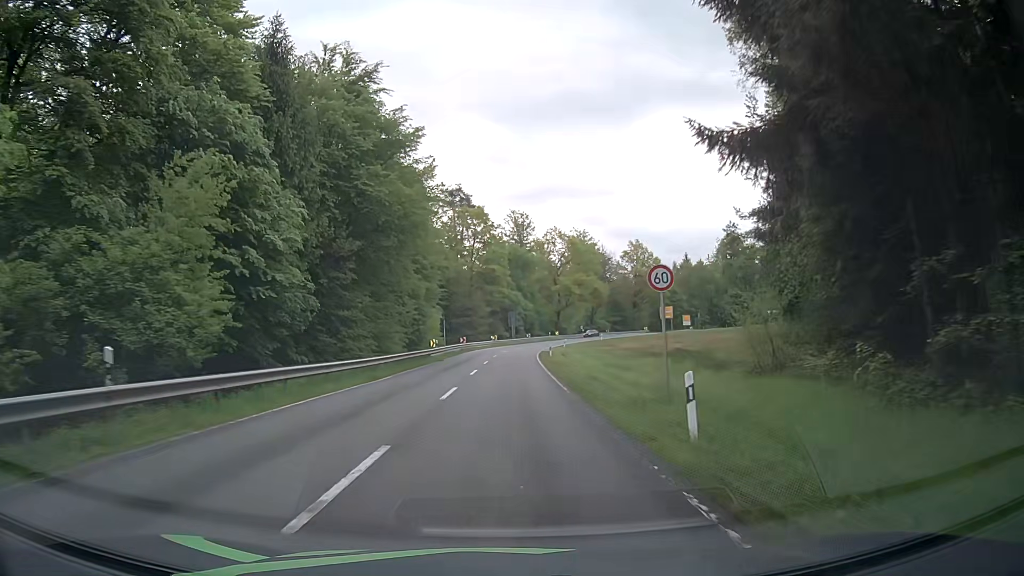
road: secondary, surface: asphalt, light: Day
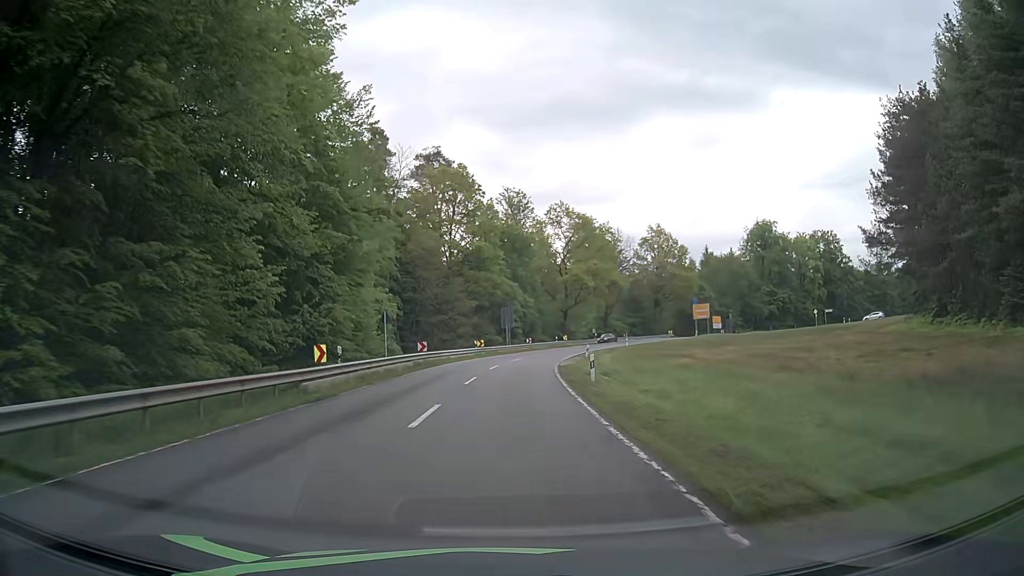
(+0.1, +27.1) m; 0°
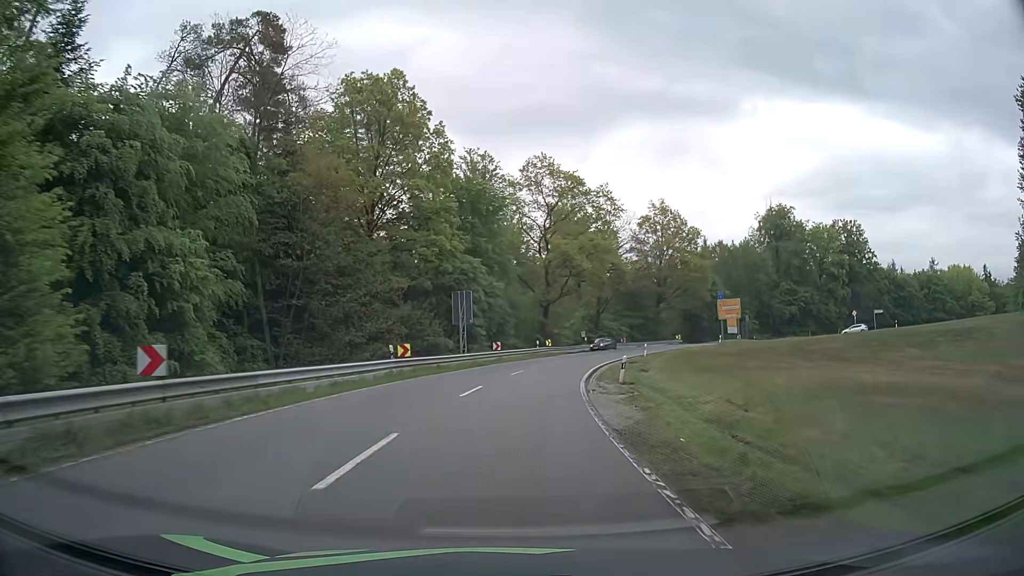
(+0.4, +27.1) m; +3°
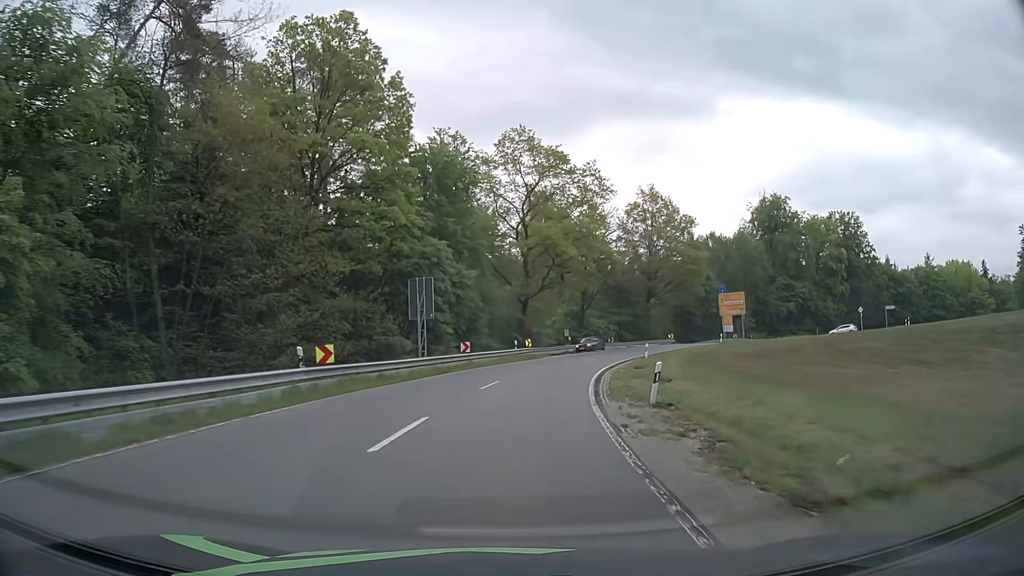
(+0.1, +9.0) m; +2°
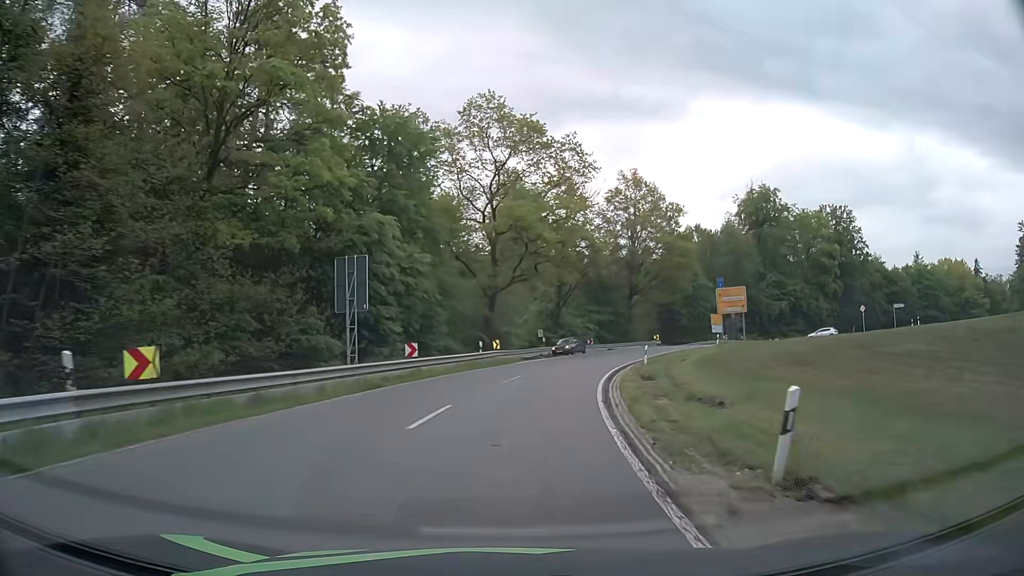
(+0.2, +8.9) m; +2°
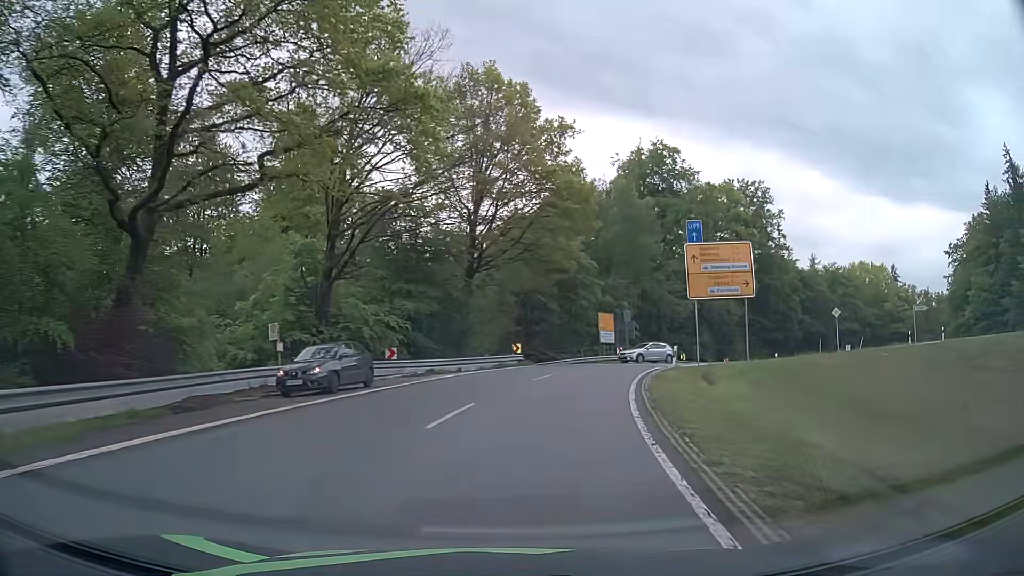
(+4.1, +32.9) m; +16°
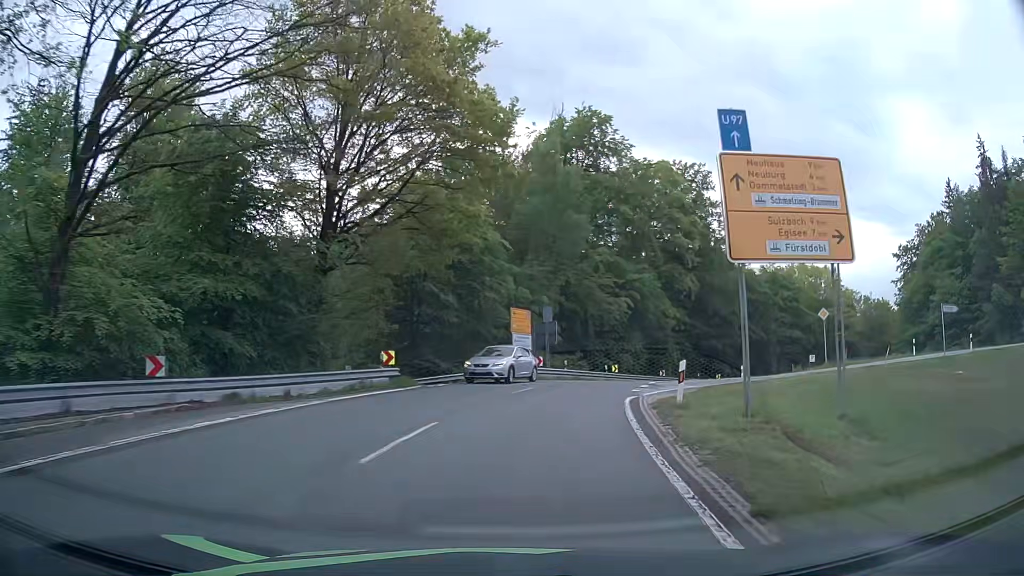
(+1.0, +13.7) m; +8°
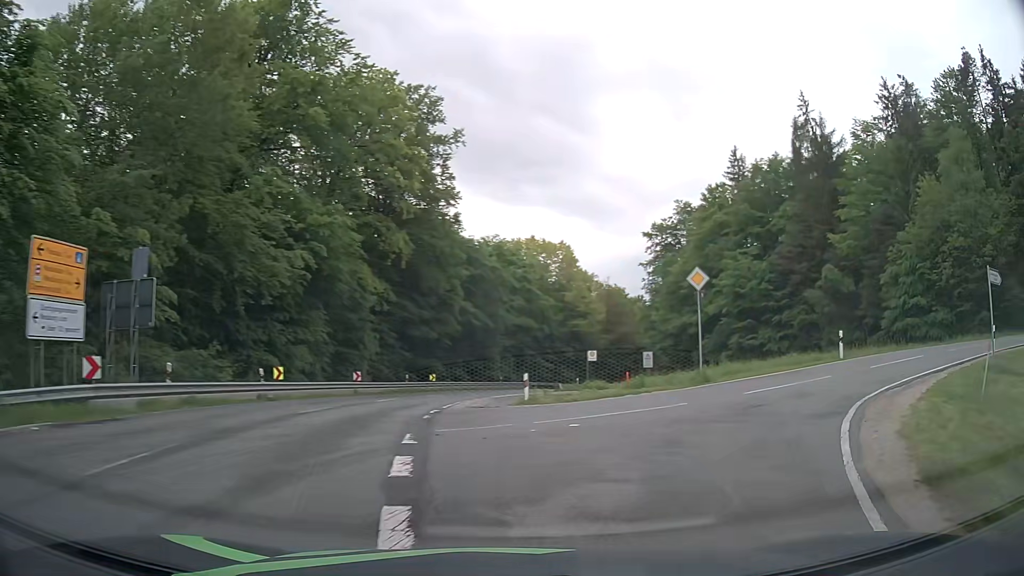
(+3.4, +21.8) m; +26°
(+2, +10) (+9, +17) (+17, +22) (+27, +25) (+37, +28) (+46, +30) (+56, +33) (+65, +36) (+75, +39) (+84, +42) m
